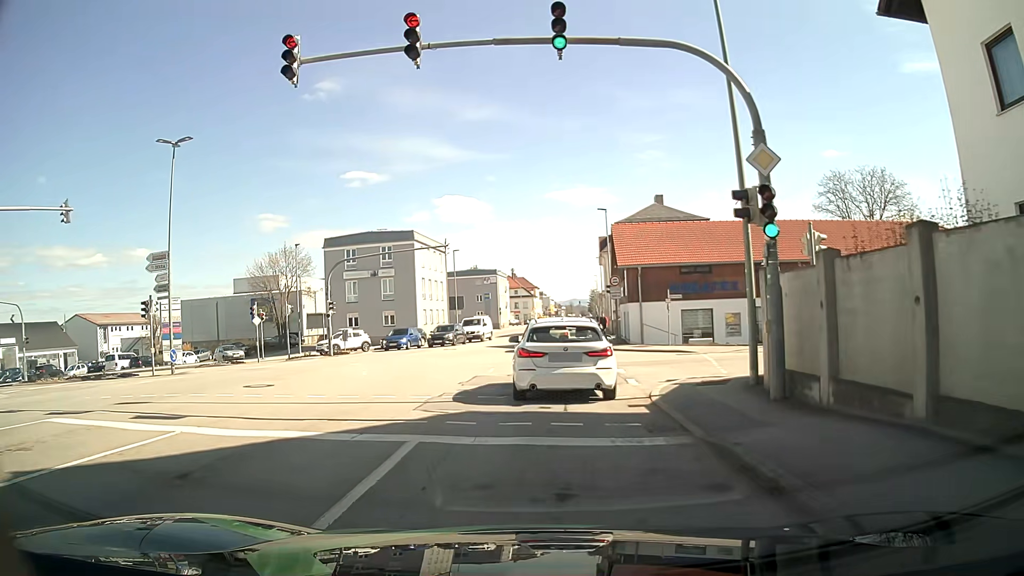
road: tertiary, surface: asphalt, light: Day
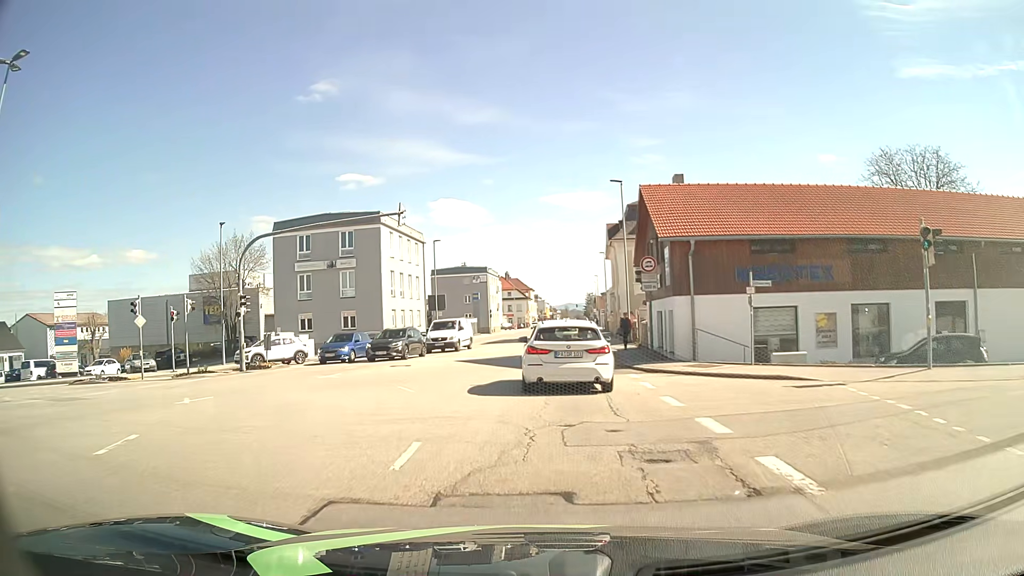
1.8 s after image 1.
(+0.2, +12.6) m; +1°
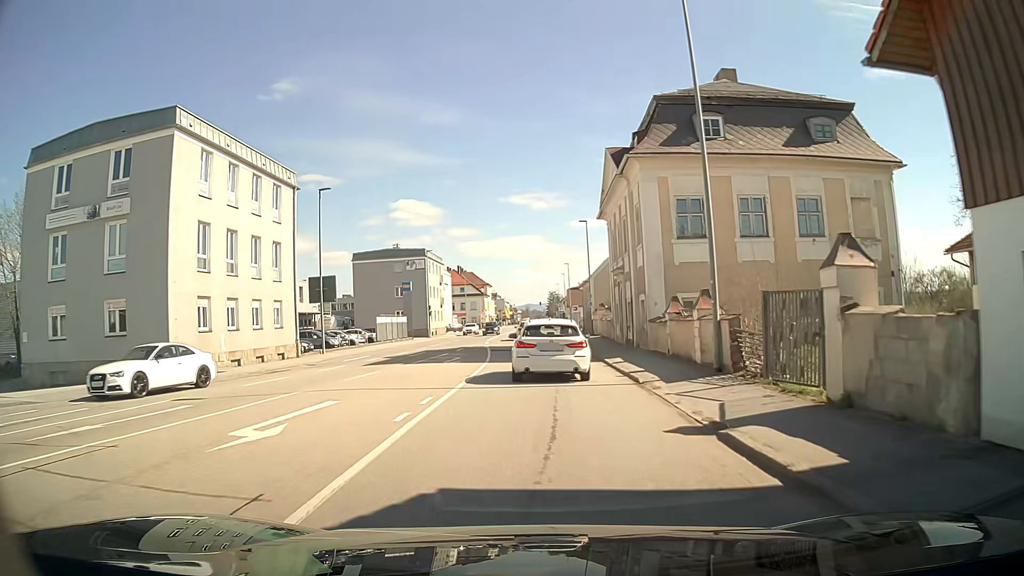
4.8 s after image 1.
(+0.8, +27.0) m; +3°
(0, +10) (+1, +20) (+1, +30) (+1, +40) (+2, +50) (+2, +60) (+2, +70) (+2, +80) (+3, +90) (+3, +100) m
